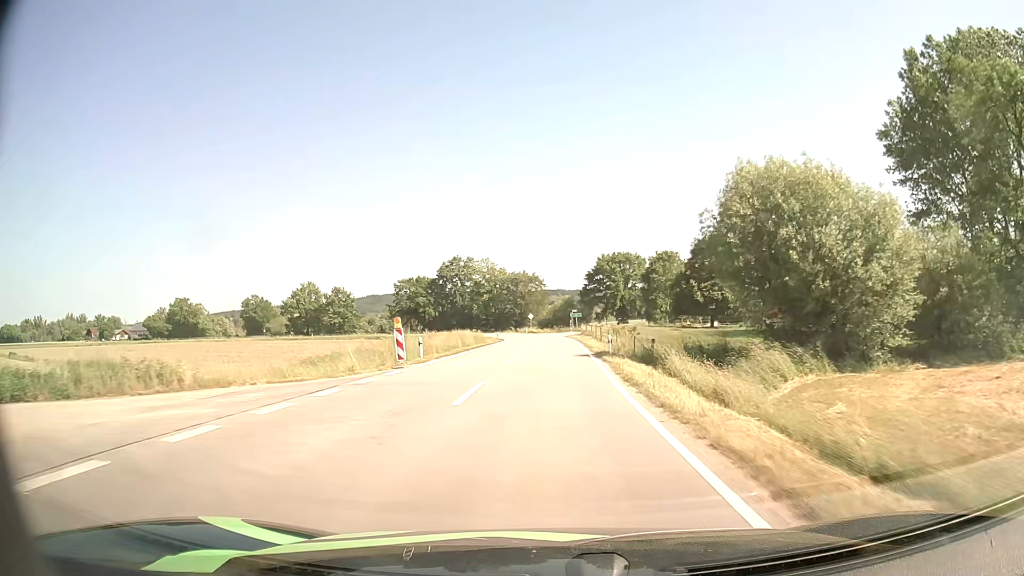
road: tertiary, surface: asphalt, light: Day
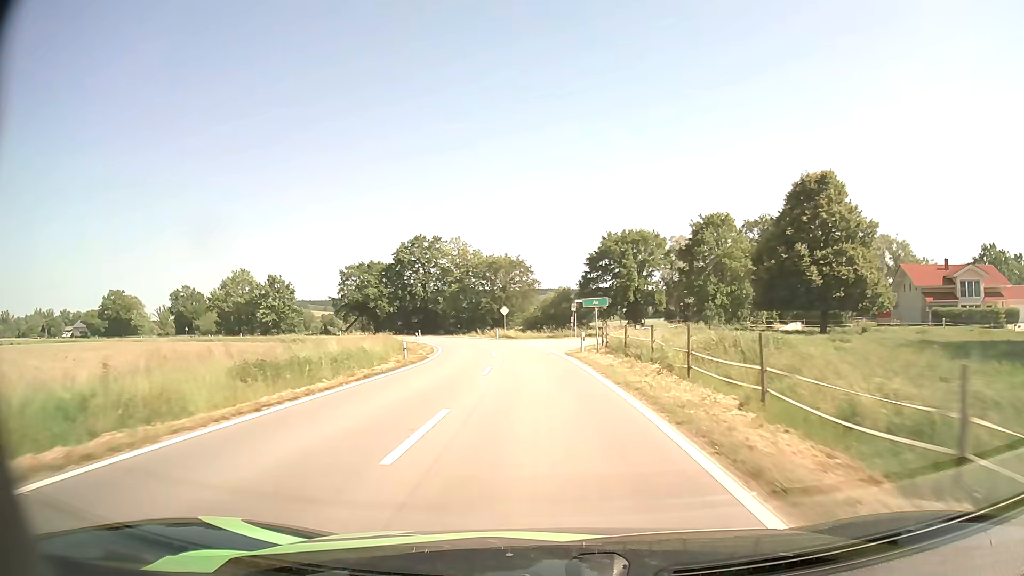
(+0.5, +41.0) m; +1°
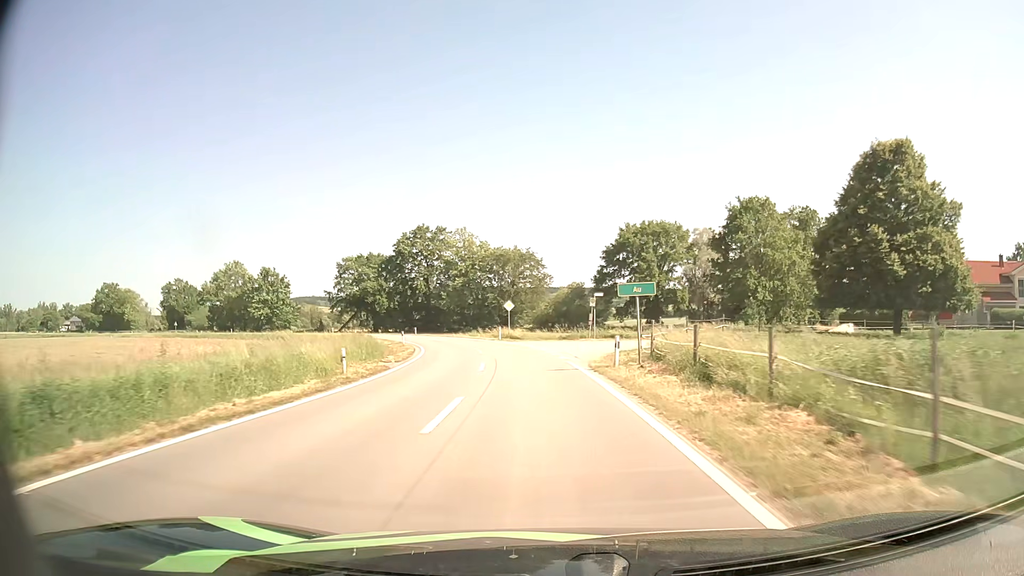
(-0.1, +10.1) m; -1°
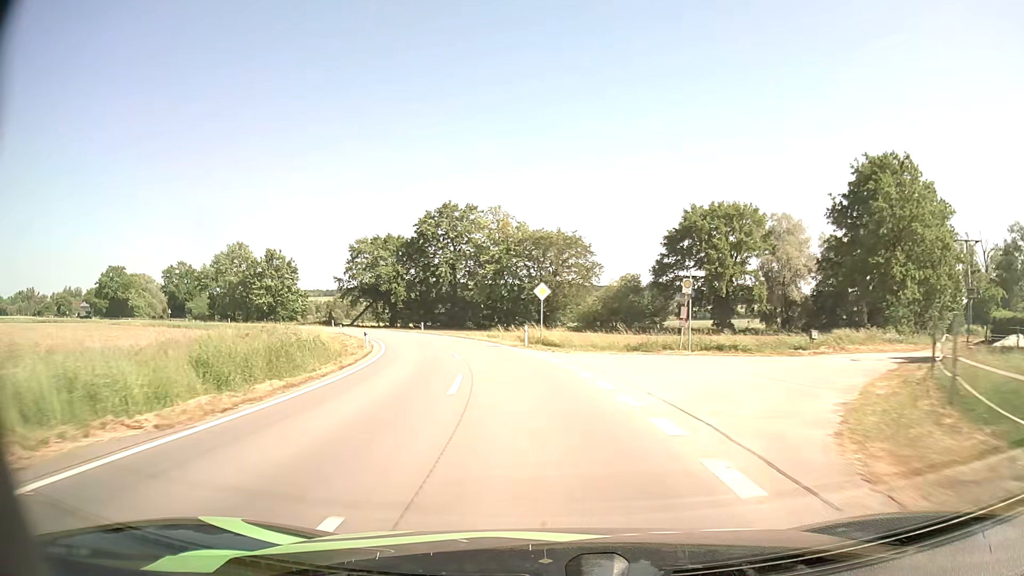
(-0.5, +19.8) m; -3°
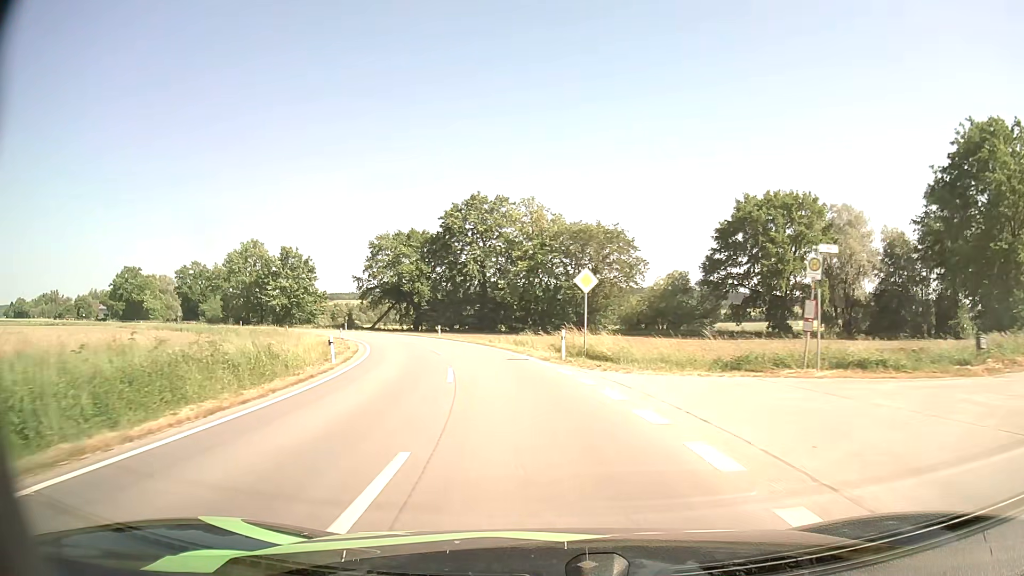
(-0.3, +9.6) m; -3°
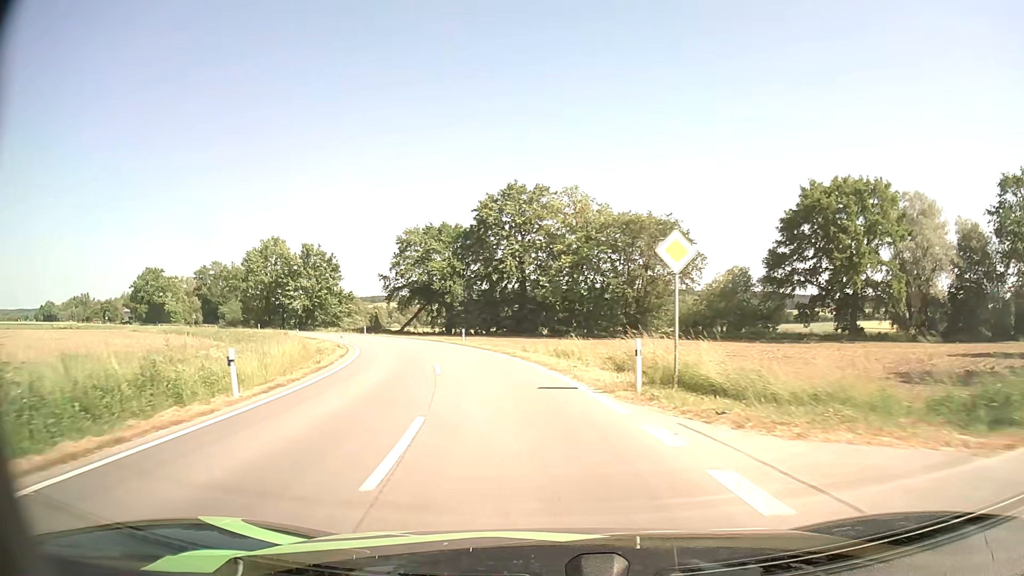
(-0.3, +9.5) m; -3°
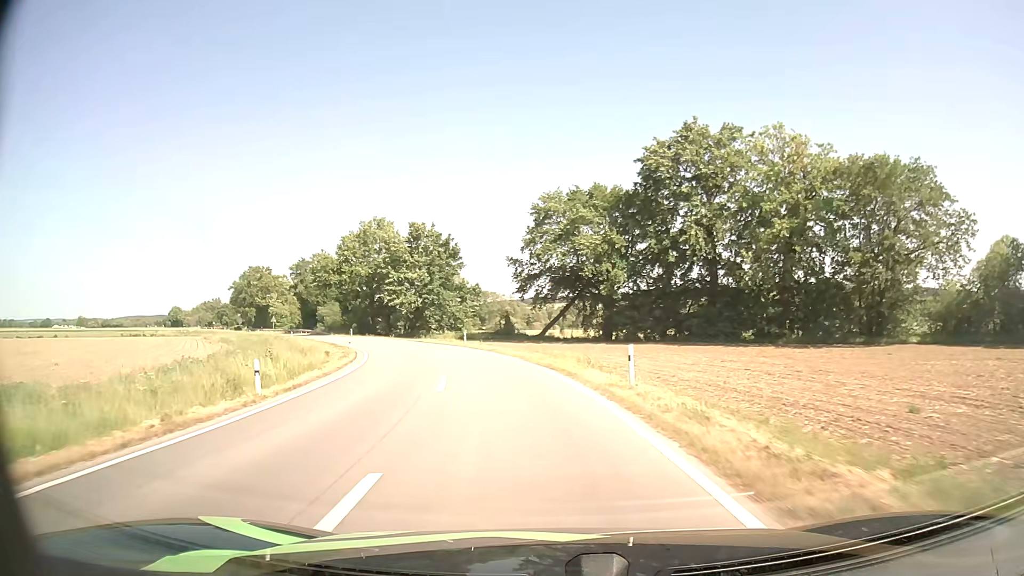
(-3.3, +27.4) m; -14°
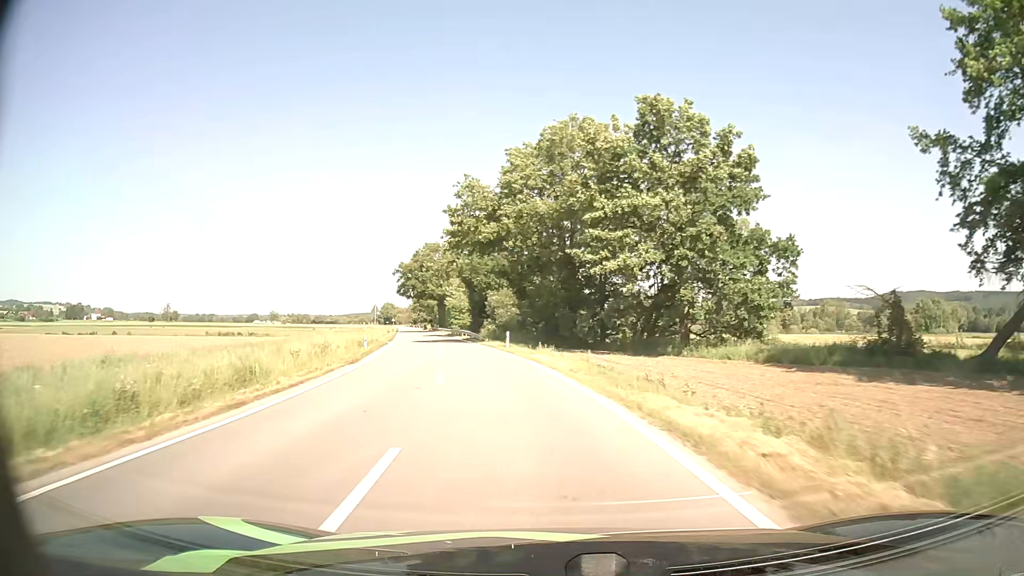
(-8.8, +46.0) m; -20°
(0, +10) (-1, +20) (-3, +30) (-5, +40) (-7, +49) (-9, +59) (-12, +69) (-14, +79) (-16, +88) (-18, +98) m
